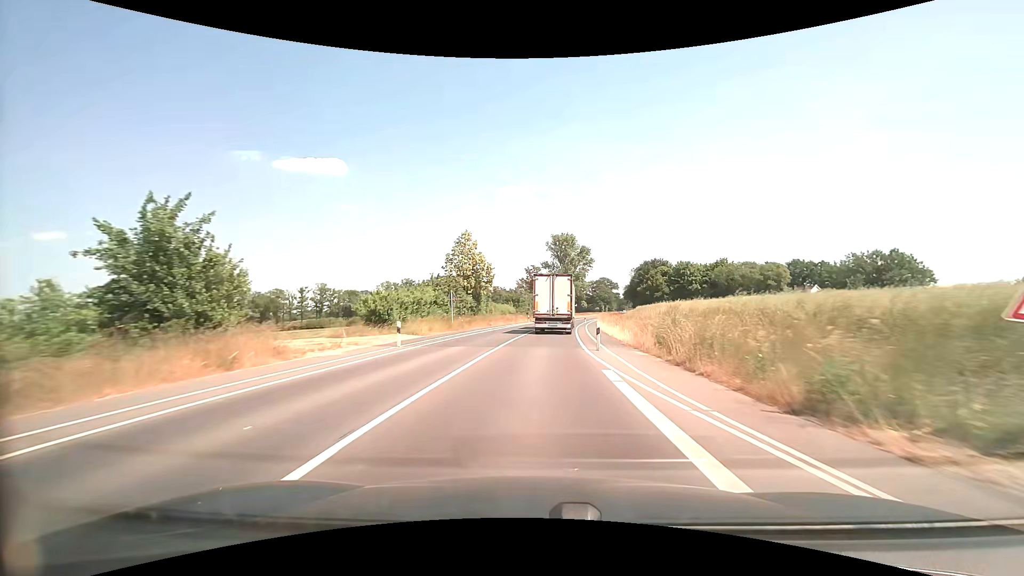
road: secondary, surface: asphalt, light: Day
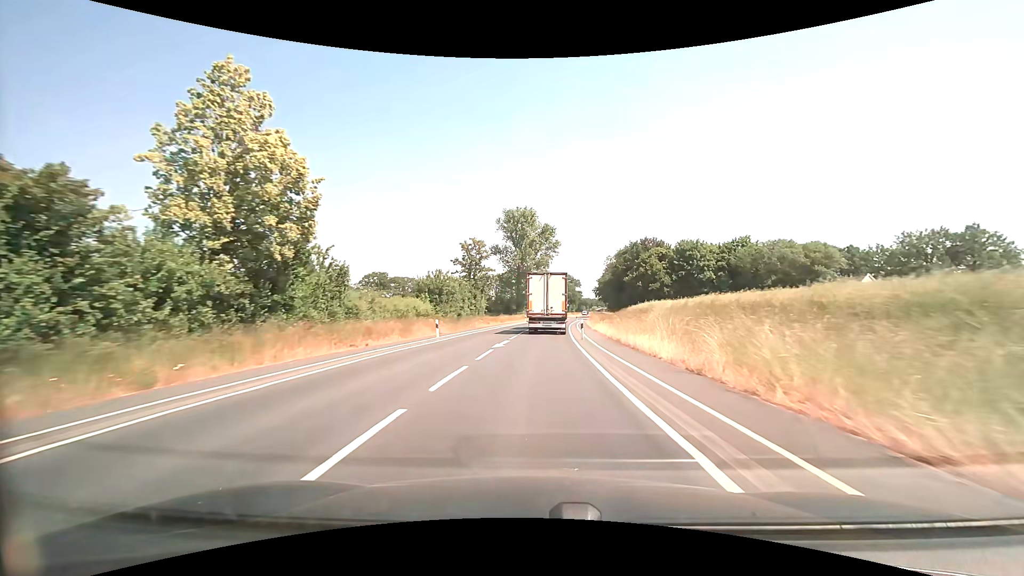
(+1.9, +43.0) m; +5°
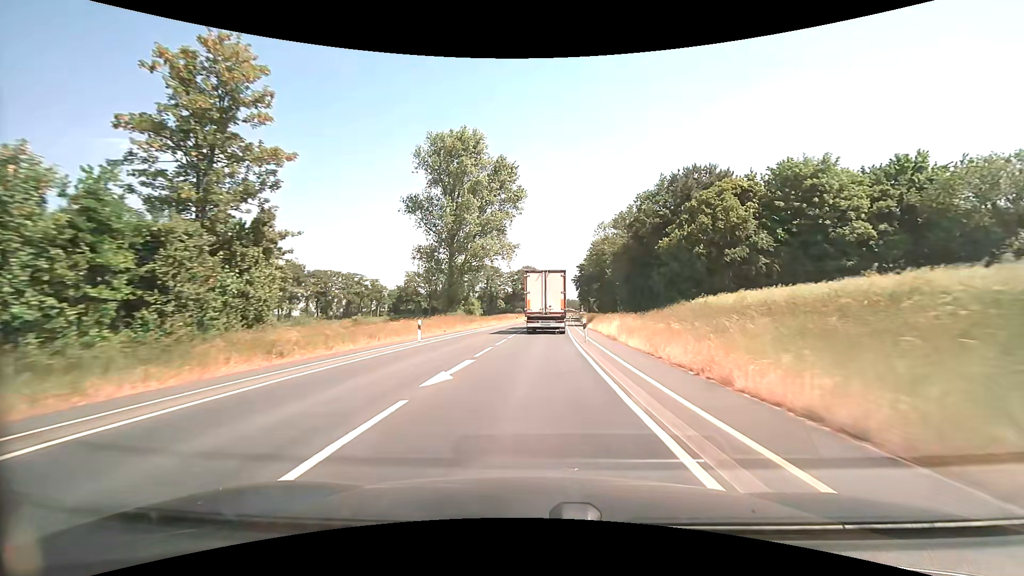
(+2.1, +52.9) m; +4°
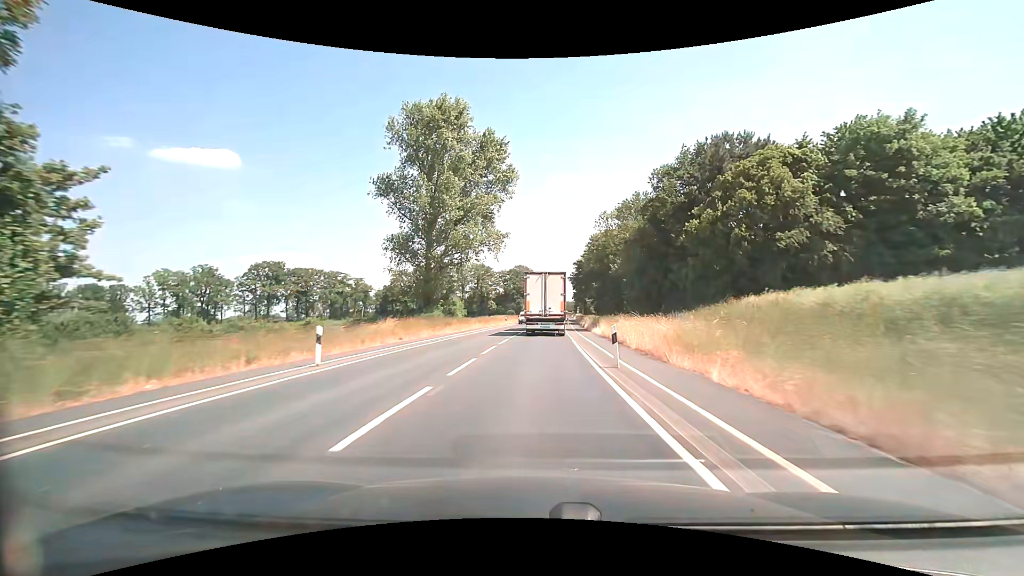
(+0.1, +10.5) m; +1°
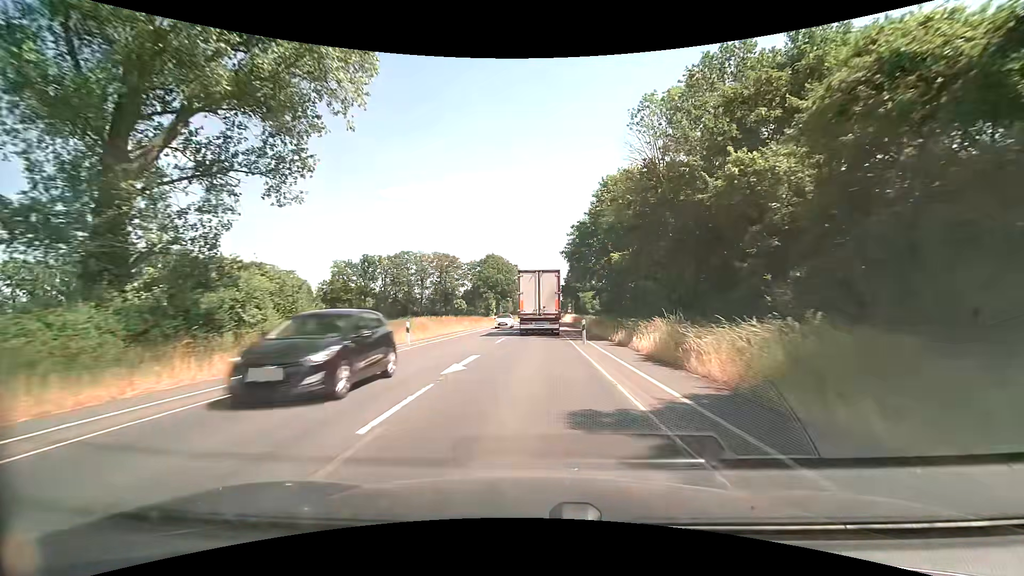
(+1.2, +41.3) m; +3°
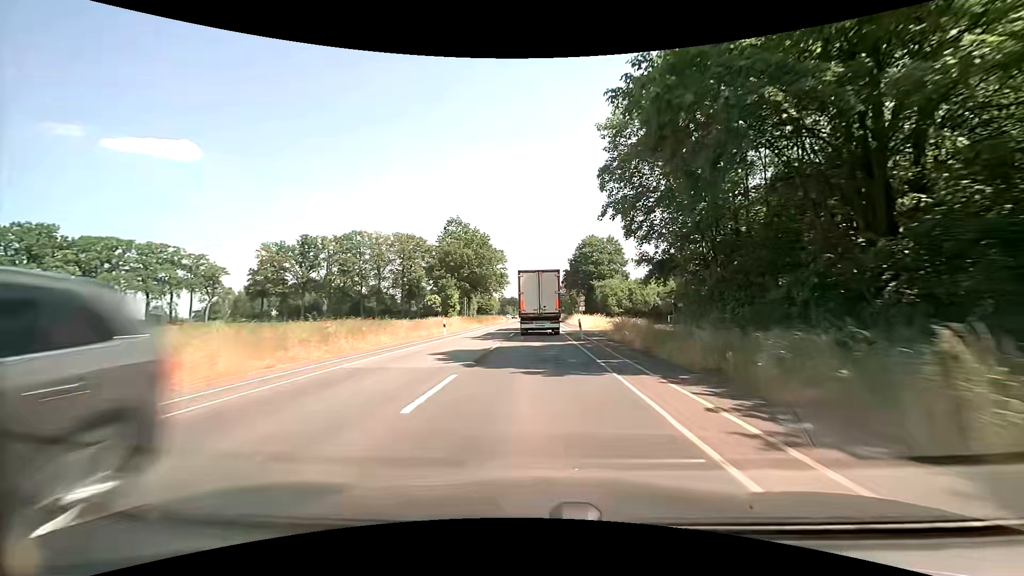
(+0.3, +40.5) m; +1°
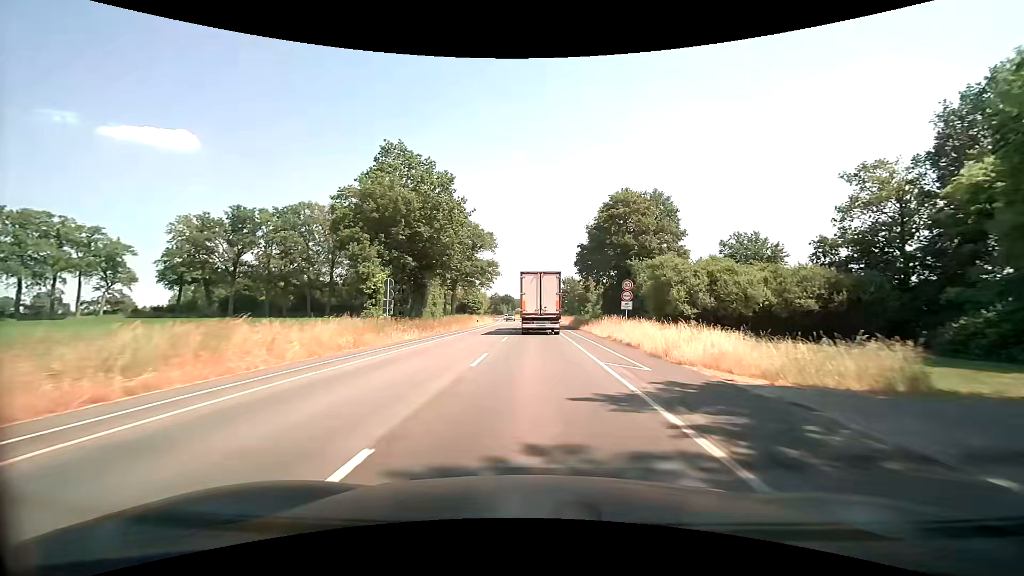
(+0.1, +30.0) m; 0°
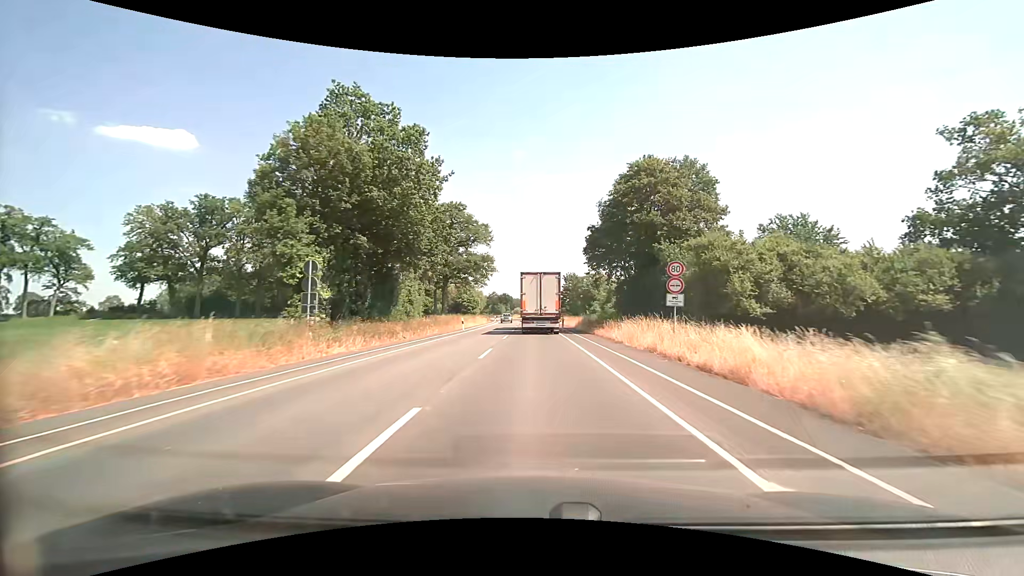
(+0.1, +10.0) m; 0°
(0, +10) (0, +20) (0, +30) (0, +40) (0, +50) (0, +60) (0, +70) (-1, +80) (-1, +90) (-1, +100) m
